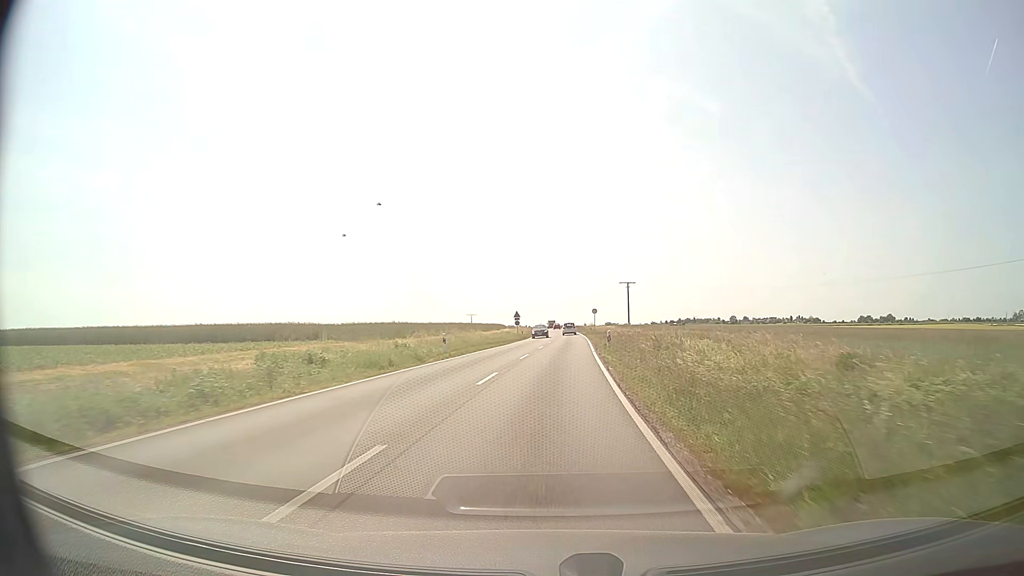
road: secondary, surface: asphalt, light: Day
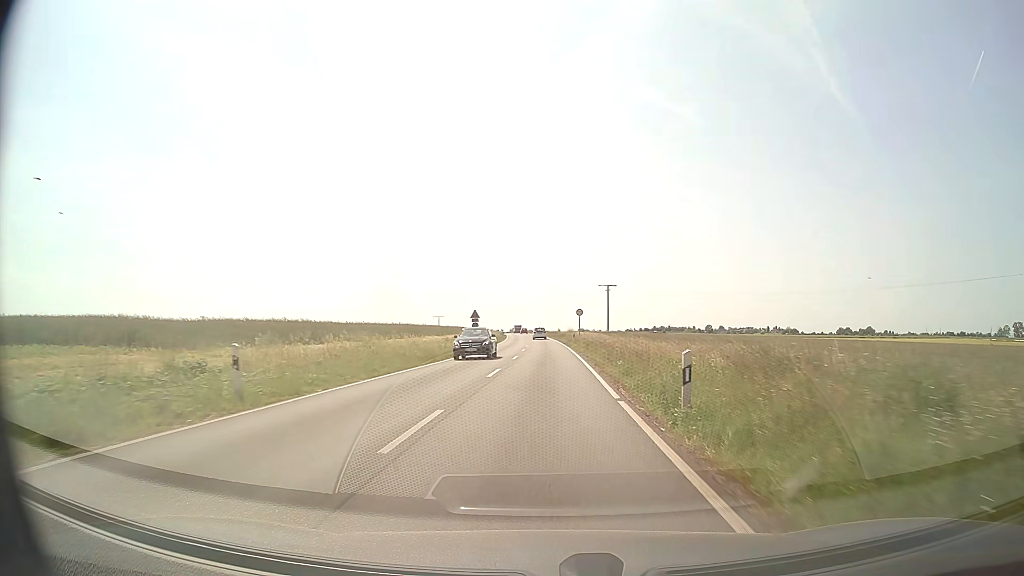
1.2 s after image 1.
(+0.4, +20.4) m; +2°
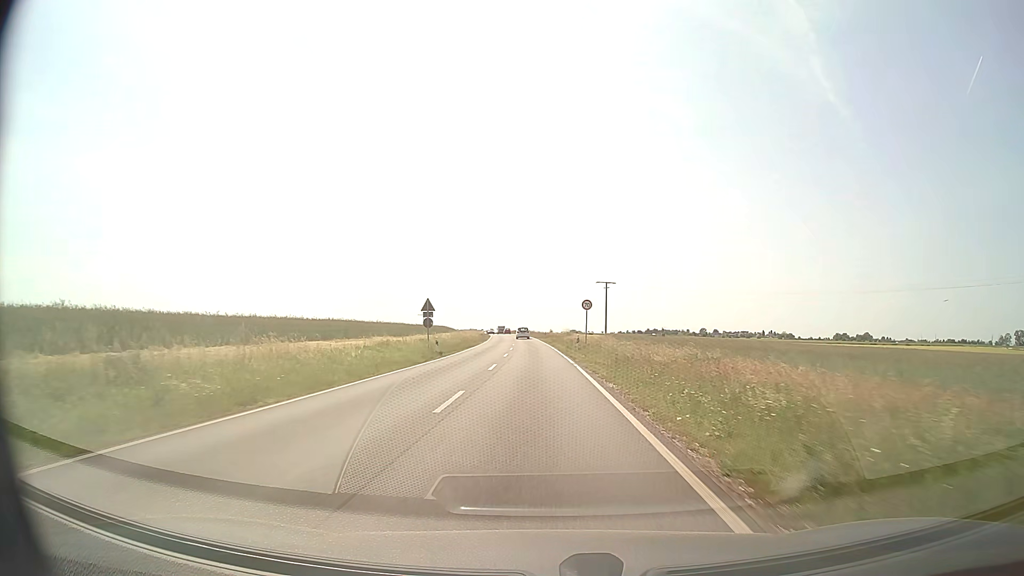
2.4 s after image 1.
(+0.2, +20.2) m; +1°
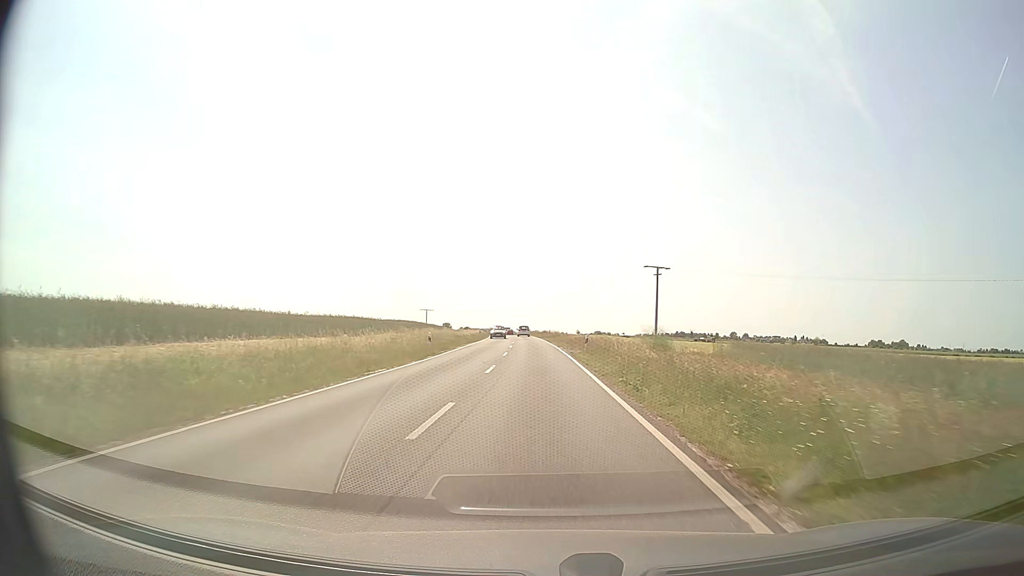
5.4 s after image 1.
(-0.6, +51.2) m; -2°
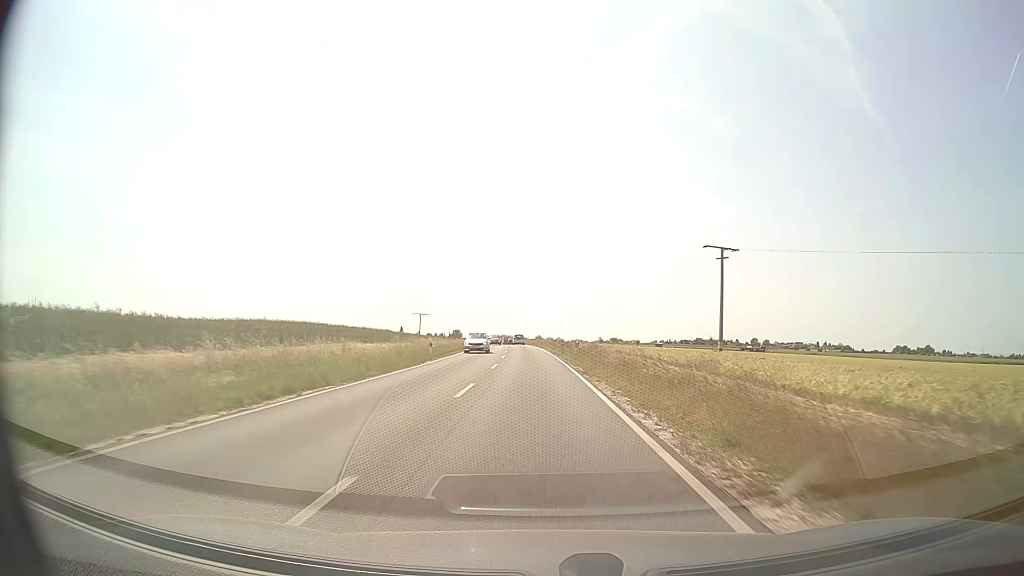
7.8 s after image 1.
(-0.4, +42.1) m; -1°
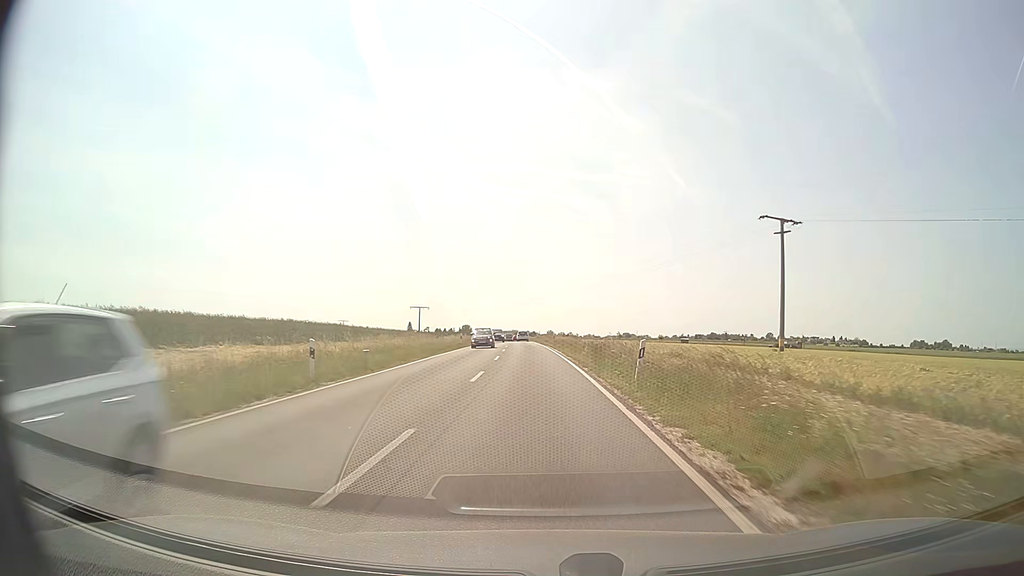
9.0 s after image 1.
(-0.1, +21.3) m; -1°
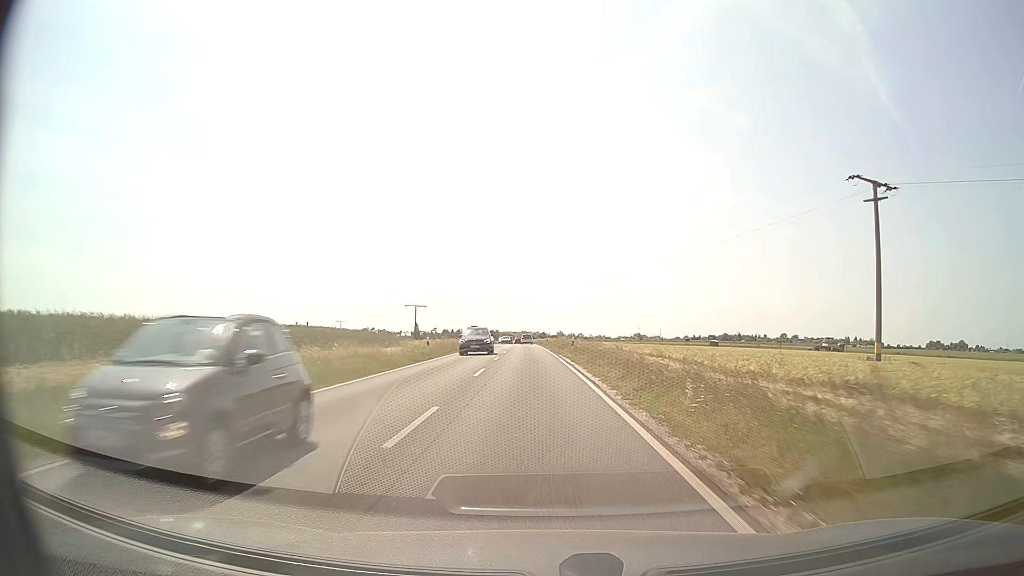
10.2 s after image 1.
(-0.2, +21.5) m; -1°
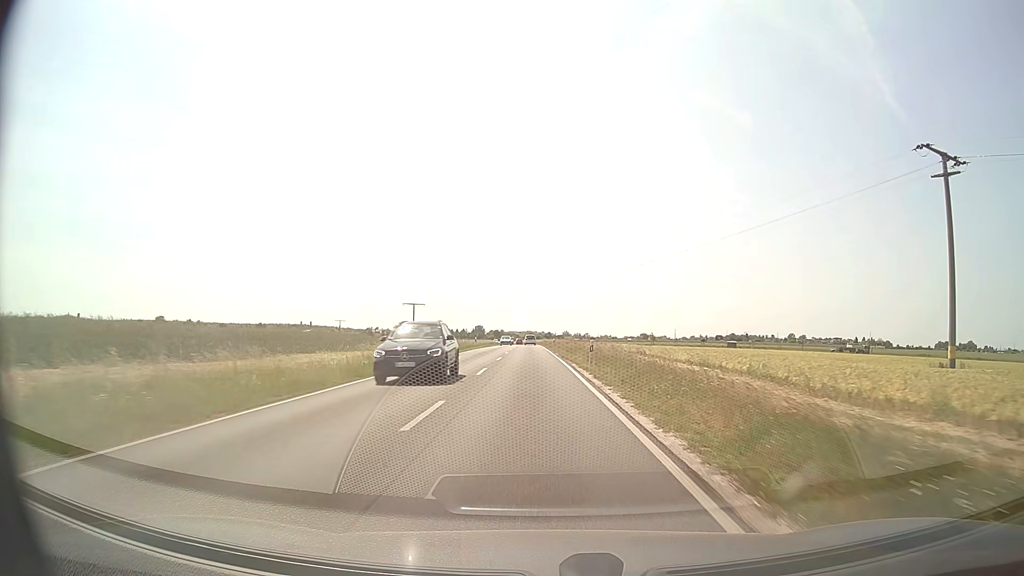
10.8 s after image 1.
(0.0, +10.8) m; 0°
